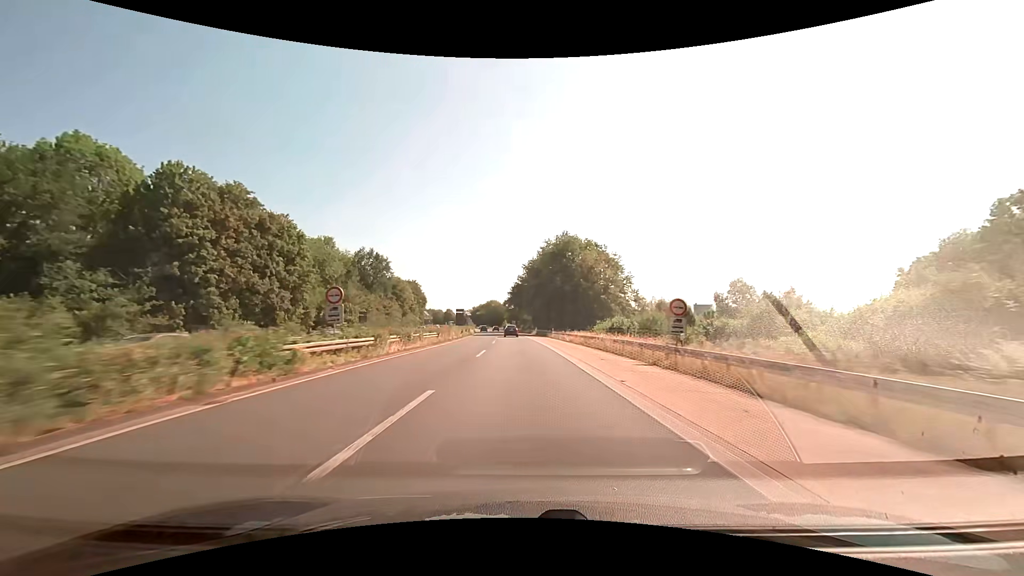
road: trunk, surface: asphalt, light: Day
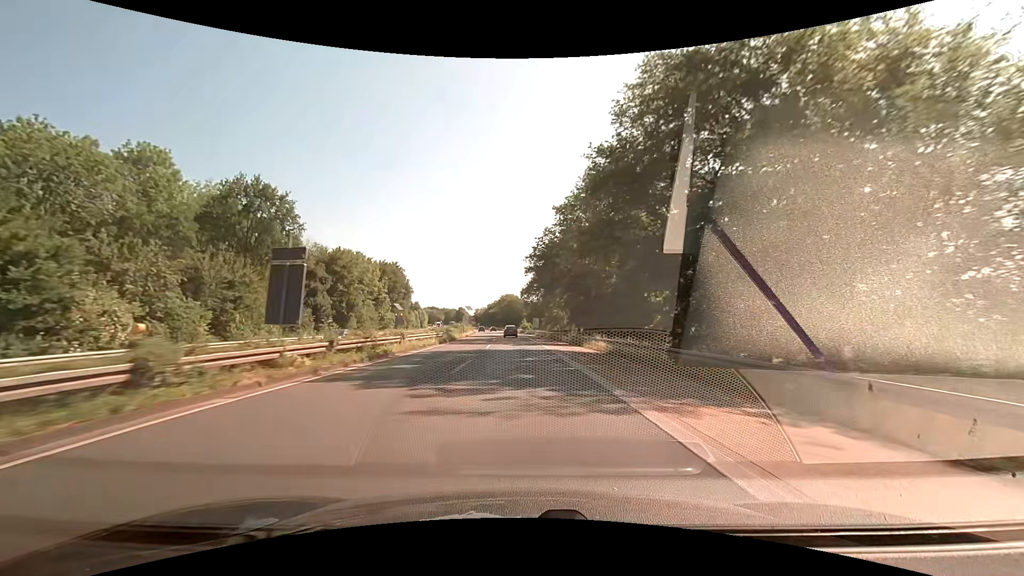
(-1.3, +61.5) m; -2°
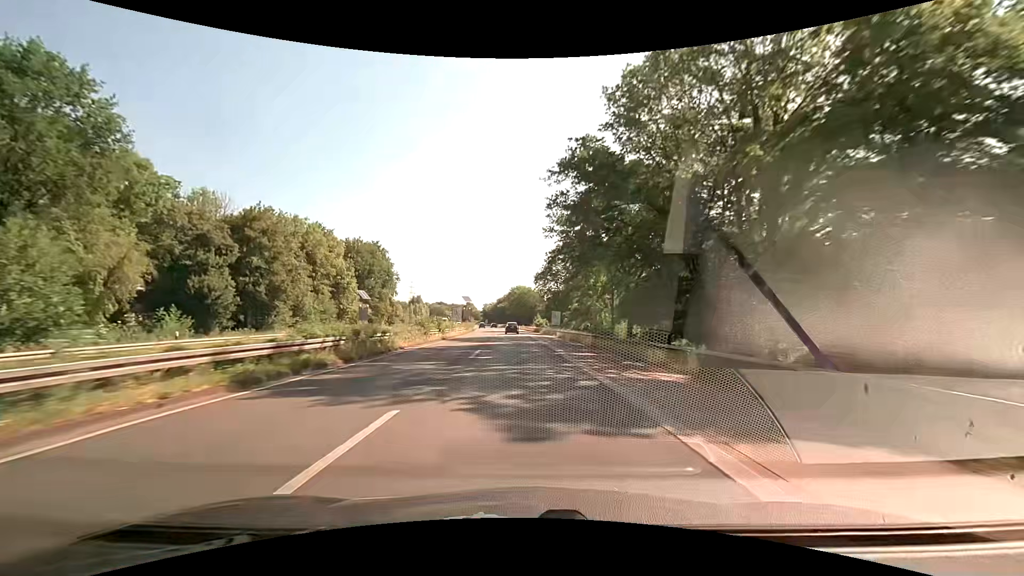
(-0.4, +31.0) m; -1°
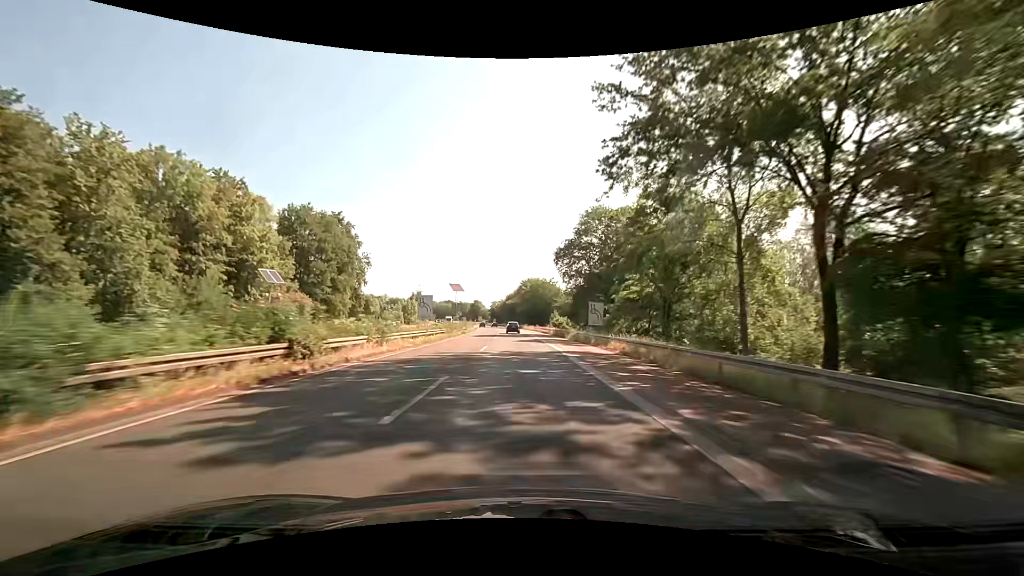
(-0.4, +31.1) m; -1°
